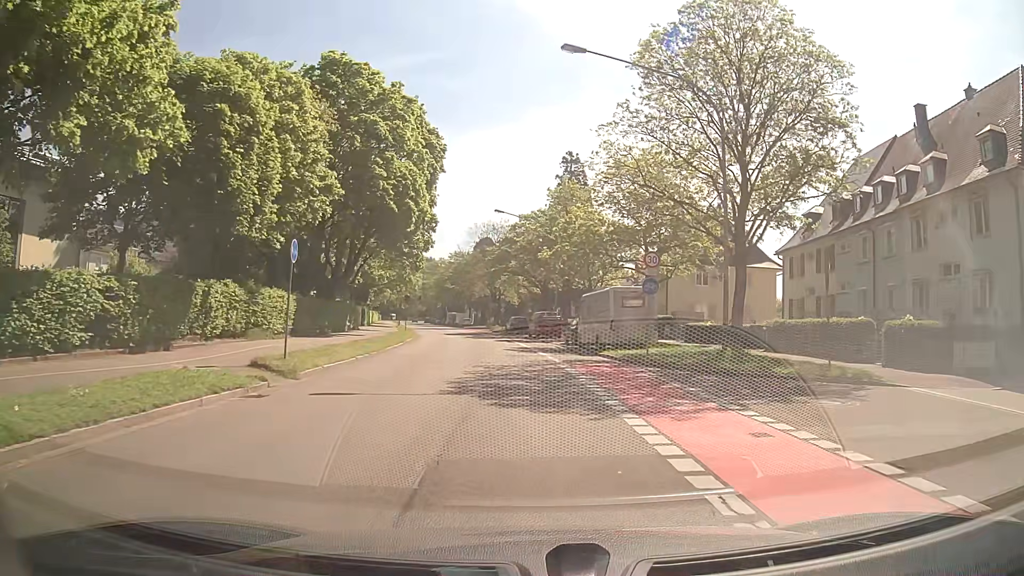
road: secondary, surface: asphalt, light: Day
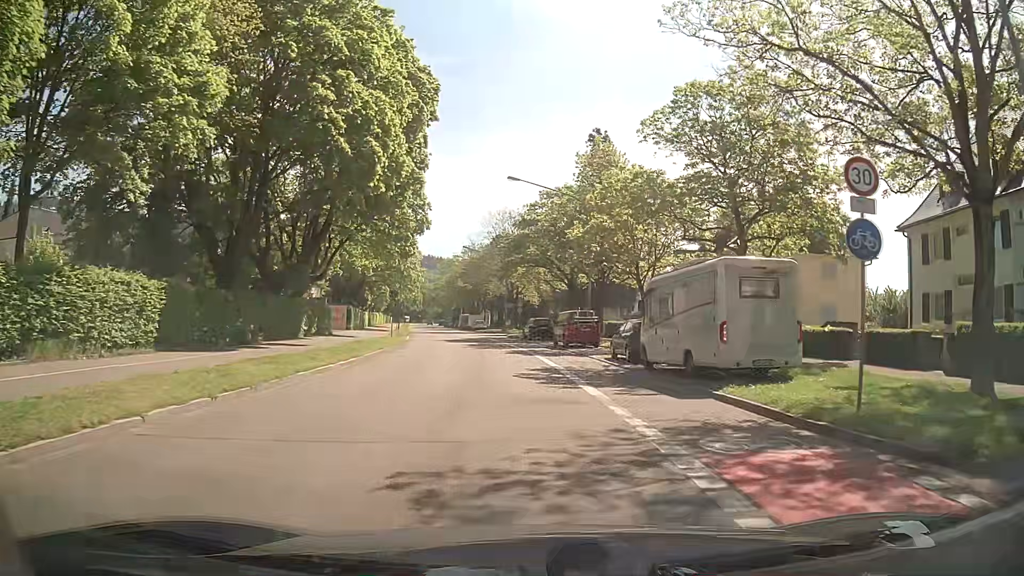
(-0.2, +14.0) m; -2°
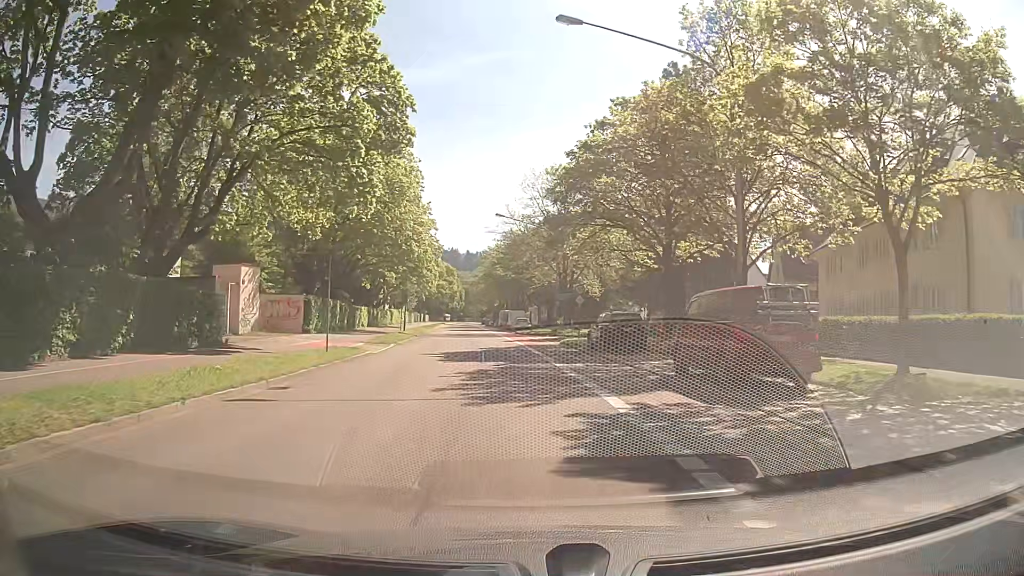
(-0.3, +23.3) m; -3°
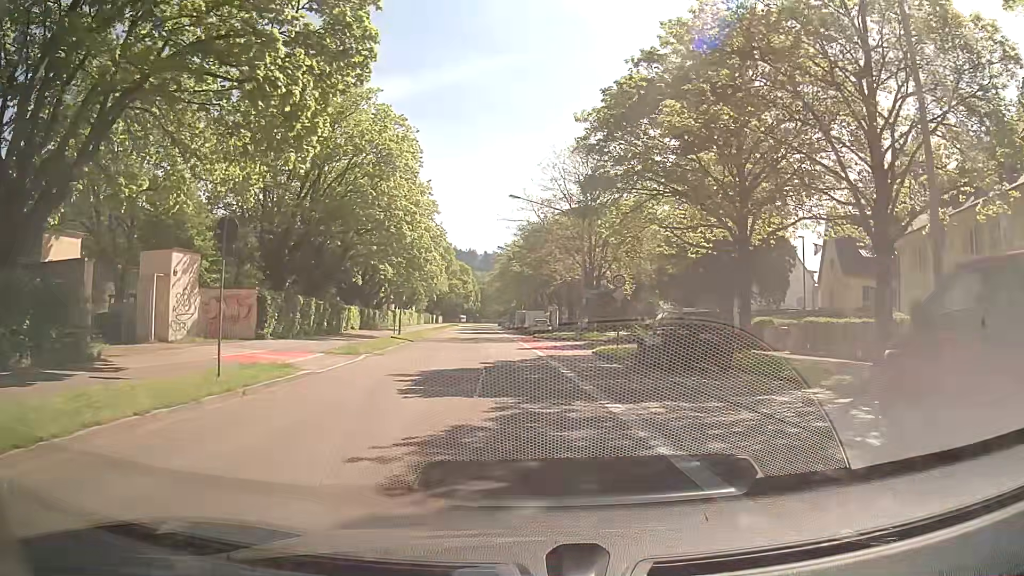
(-0.1, +9.5) m; 0°
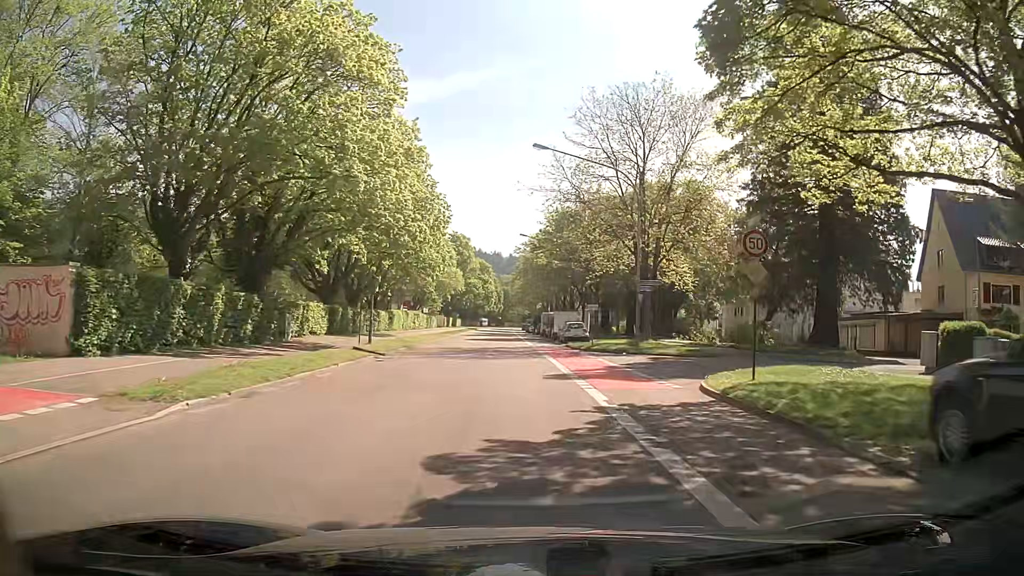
(-0.6, +15.1) m; -4°
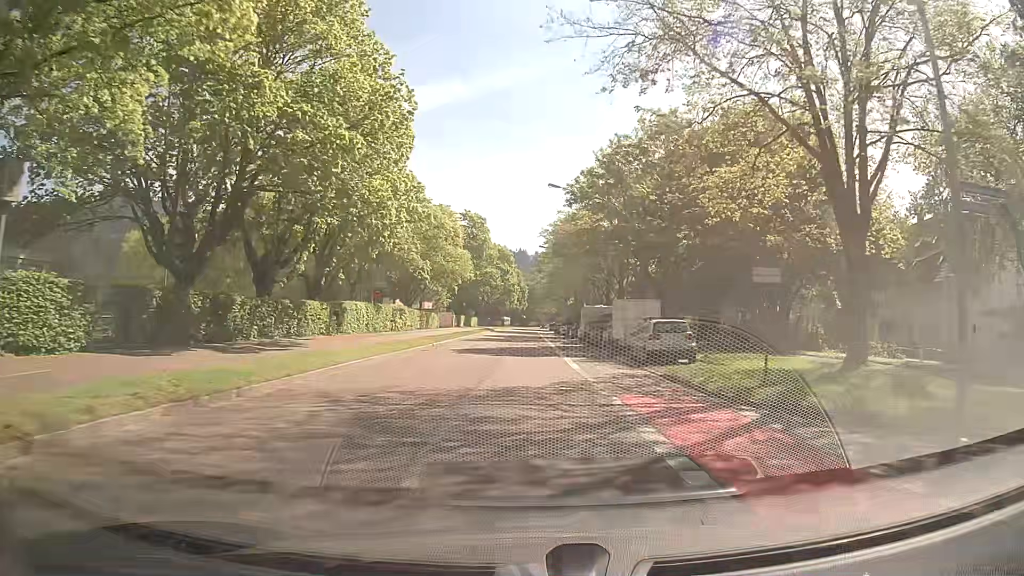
(-0.2, +25.1) m; -2°
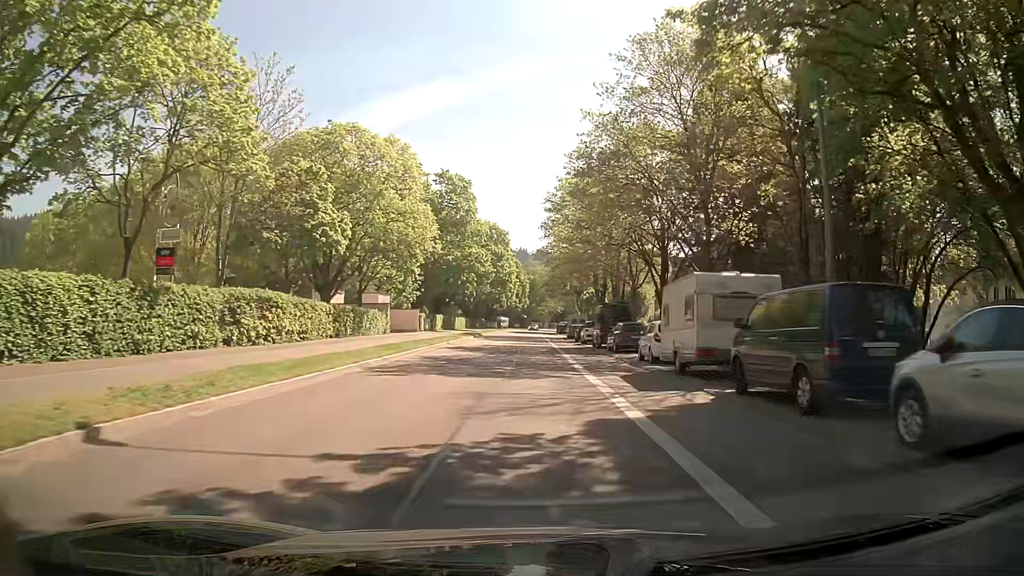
(-0.2, +30.3) m; 0°
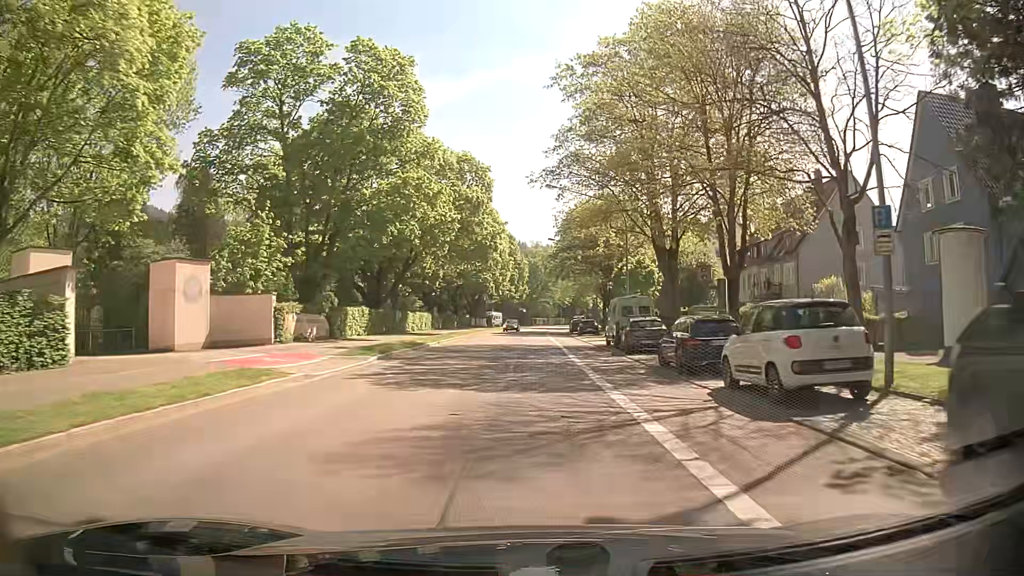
(+0.2, +38.1) m; 0°
(0, +10) (0, +20) (0, +30) (0, +40) (0, +50) (0, +60) (0, +70) (+1, +80) (+2, +90) (+3, +100) m
